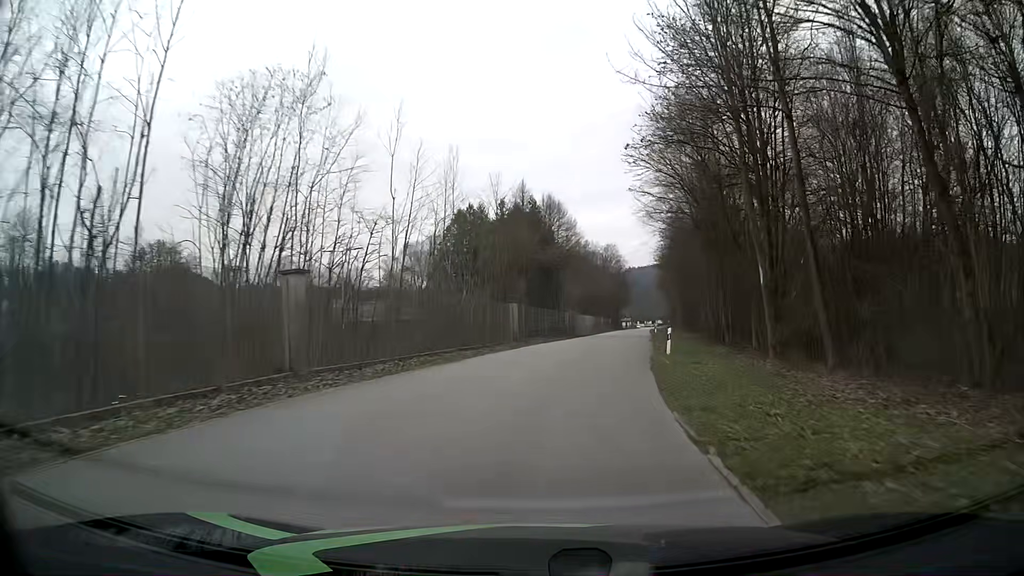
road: residential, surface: asphalt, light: Day
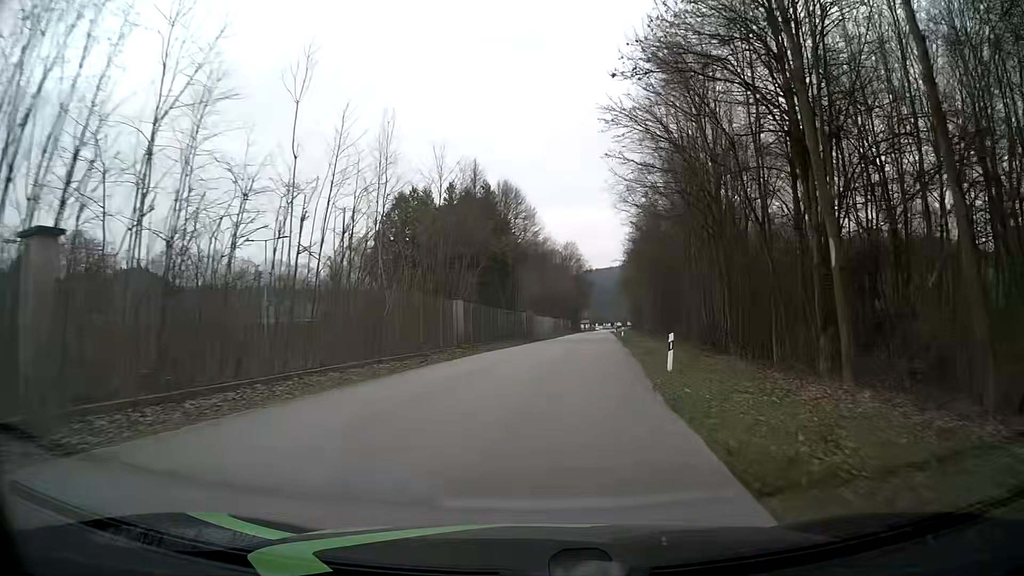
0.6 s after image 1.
(+0.2, +7.6) m; +3°
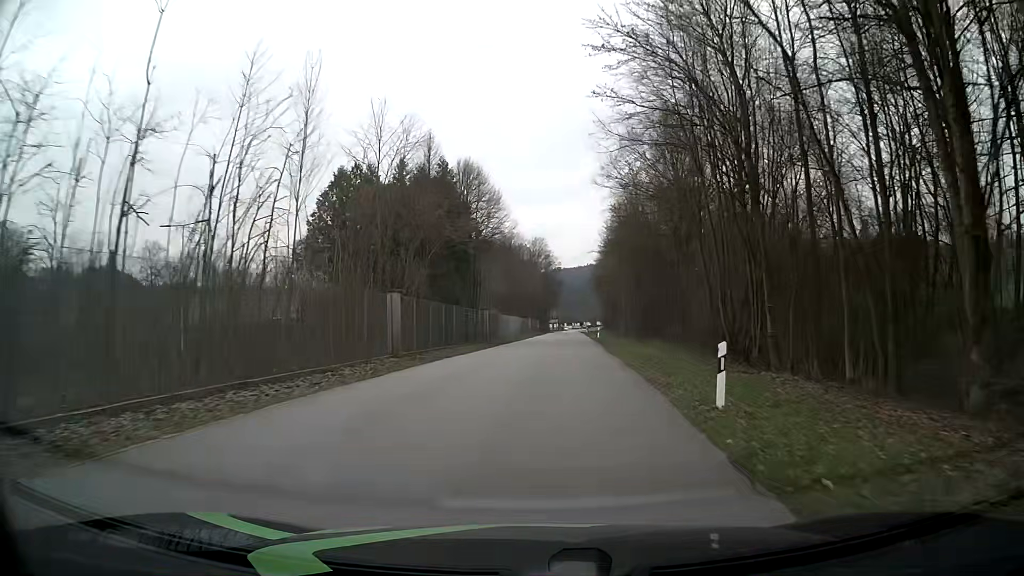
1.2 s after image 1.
(+0.2, +7.6) m; +3°
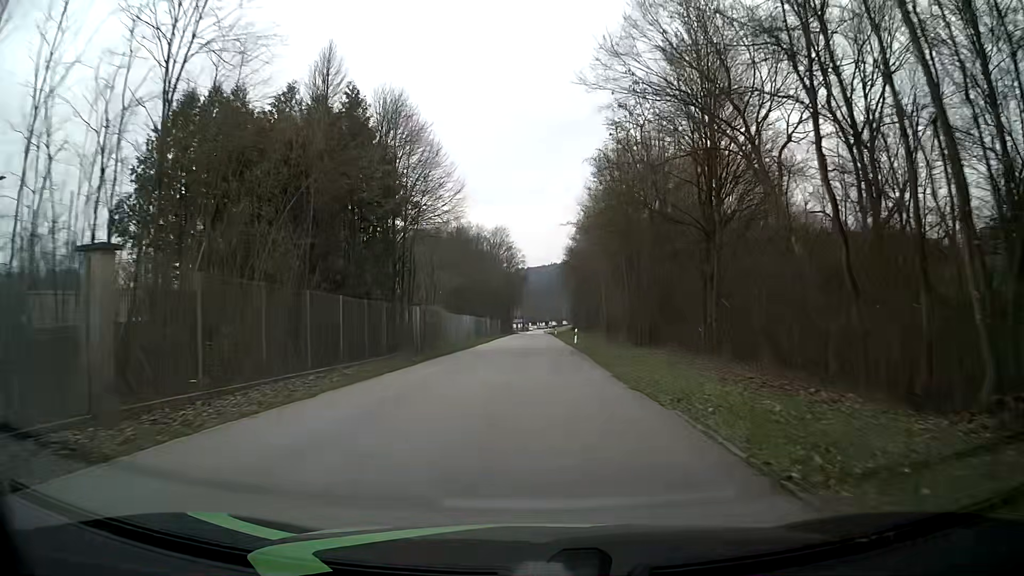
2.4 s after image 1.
(+0.5, +15.2) m; +3°
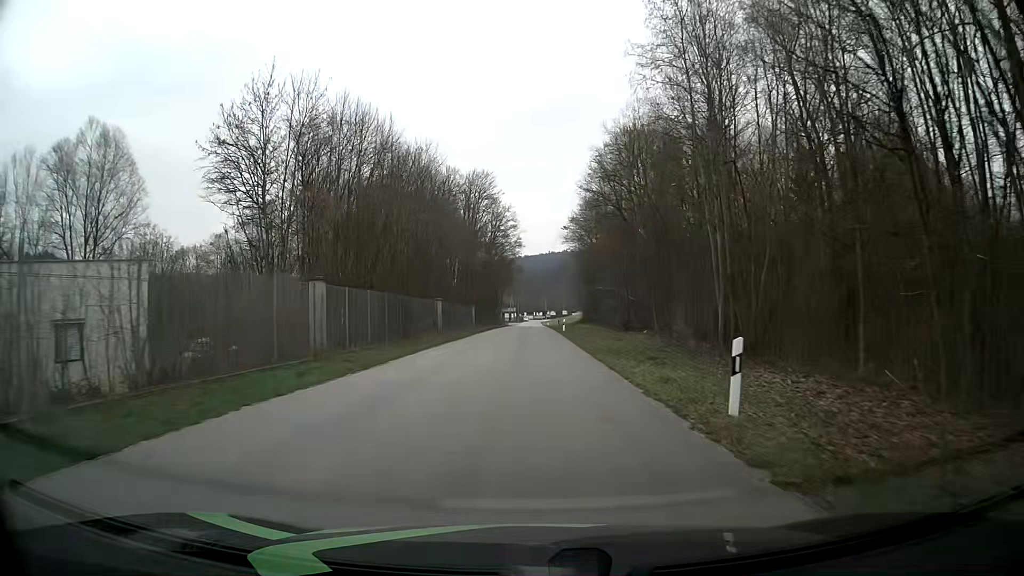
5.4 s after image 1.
(+0.1, +38.3) m; +1°
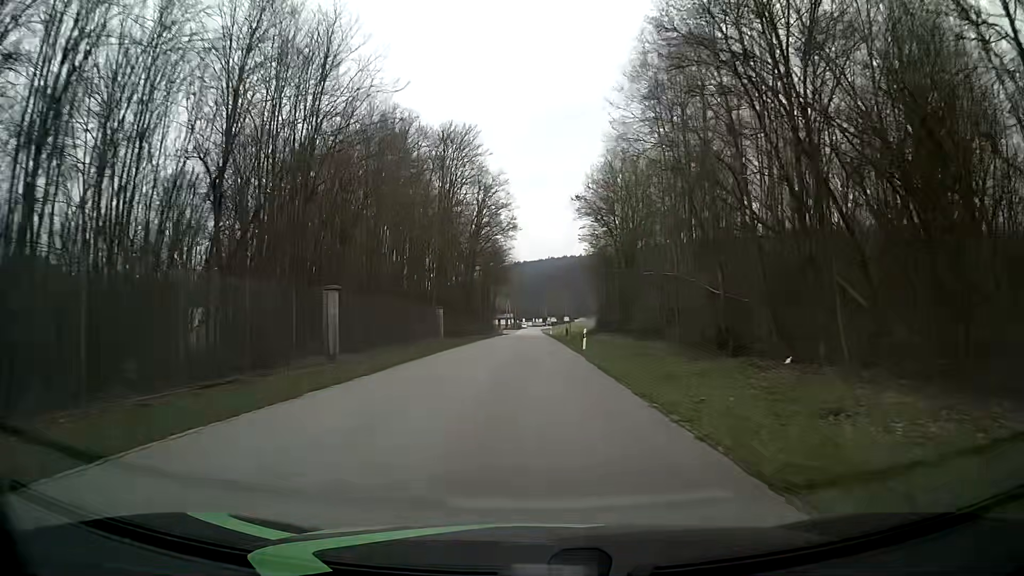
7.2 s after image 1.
(-0.2, +23.0) m; 0°
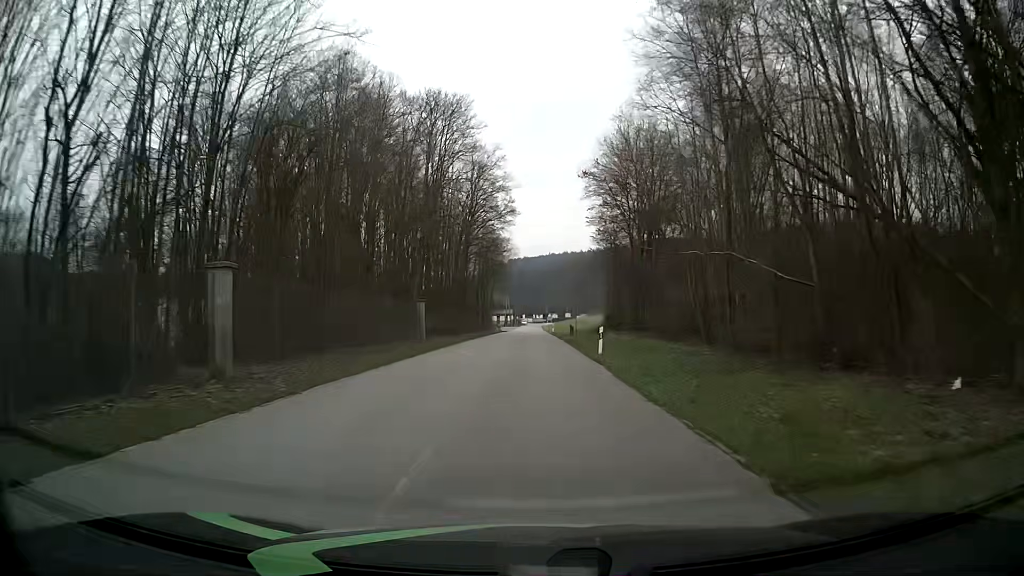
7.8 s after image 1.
(-0.1, +7.6) m; 0°
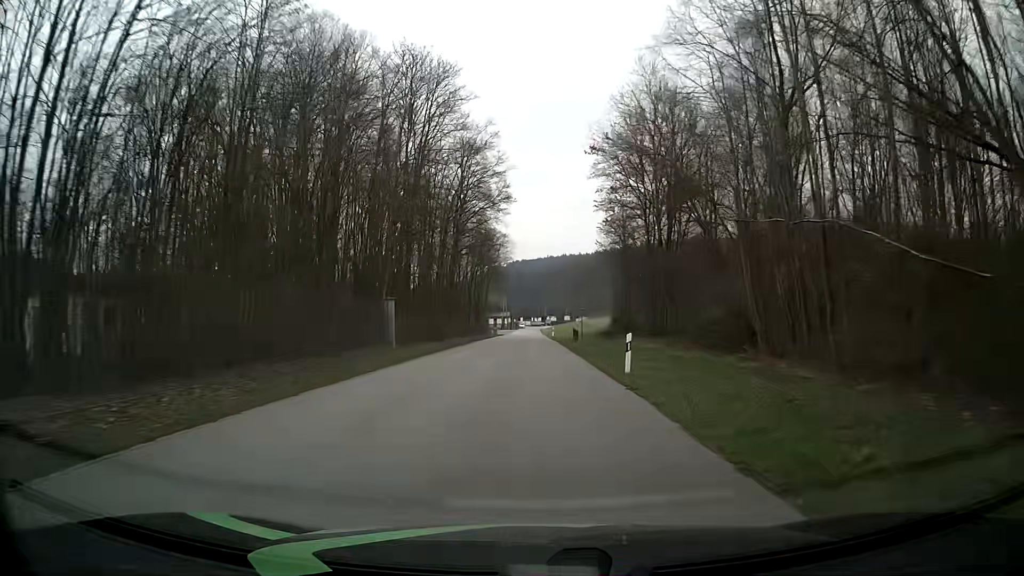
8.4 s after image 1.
(0.0, +7.7) m; 0°
